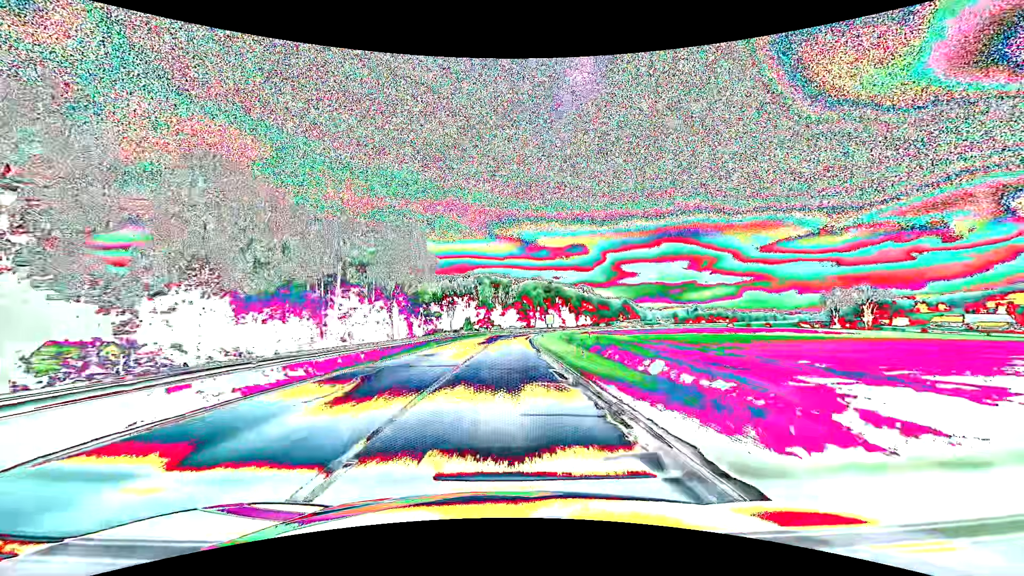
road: secondary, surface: asphalt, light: Day
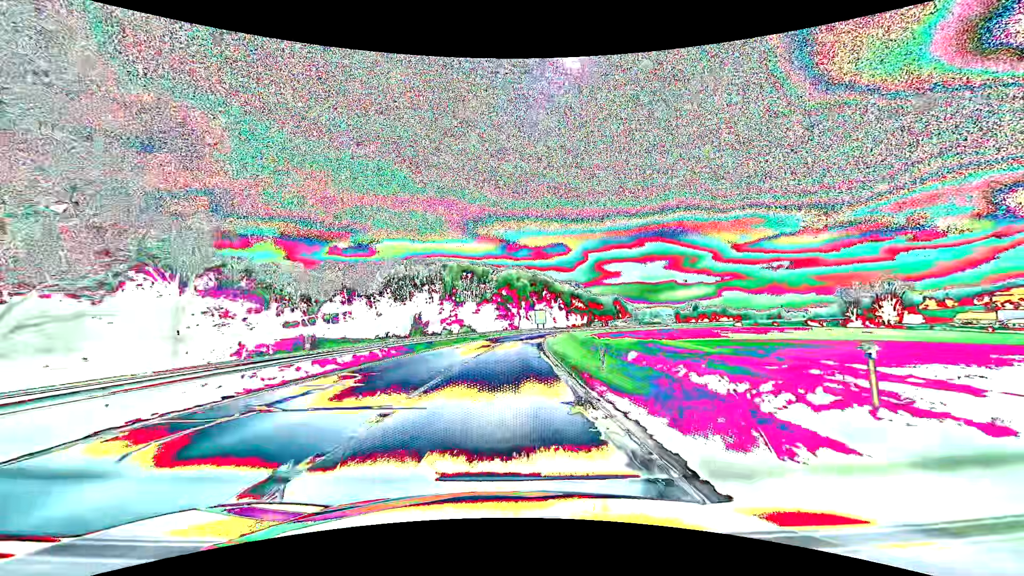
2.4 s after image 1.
(+1.0, +52.2) m; +2°
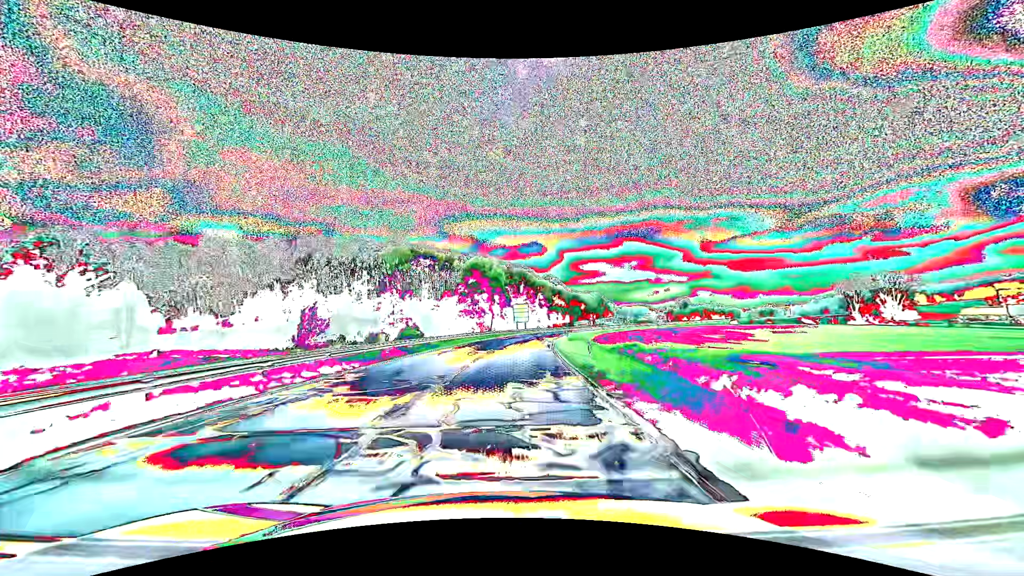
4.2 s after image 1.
(+0.9, +39.1) m; +3°
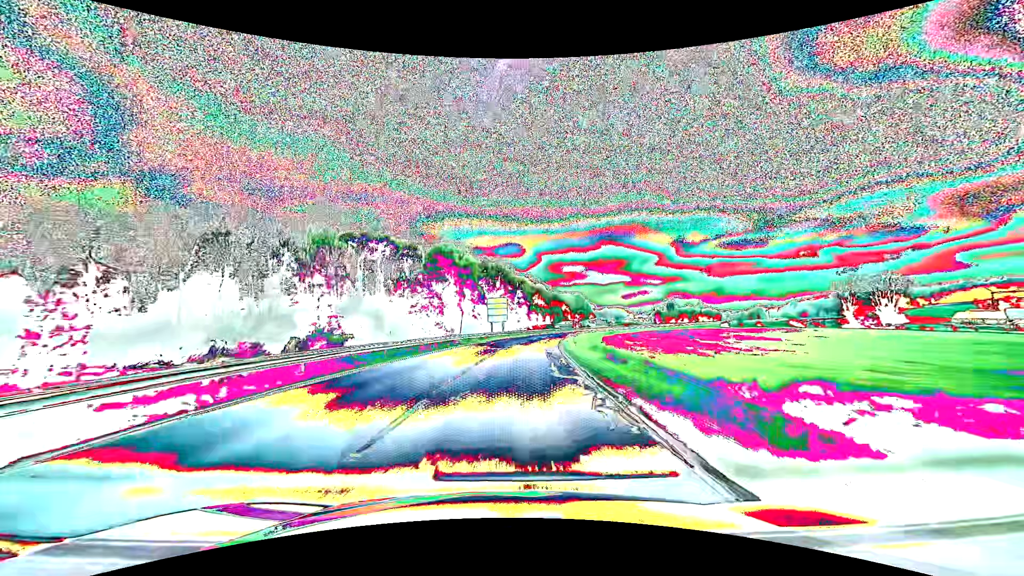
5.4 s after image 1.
(+0.6, +26.0) m; +3°
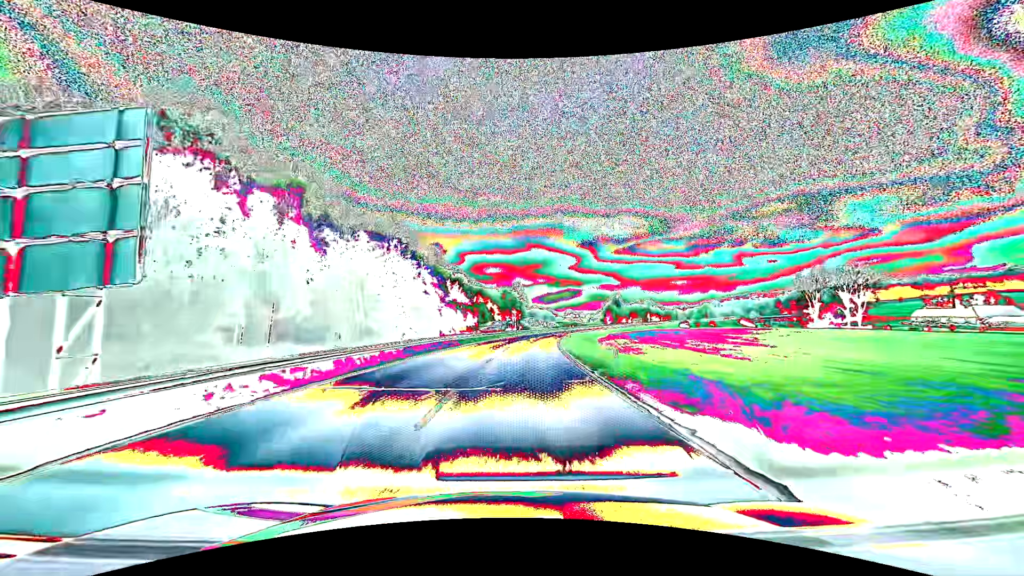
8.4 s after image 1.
(+4.8, +64.9) m; +9°
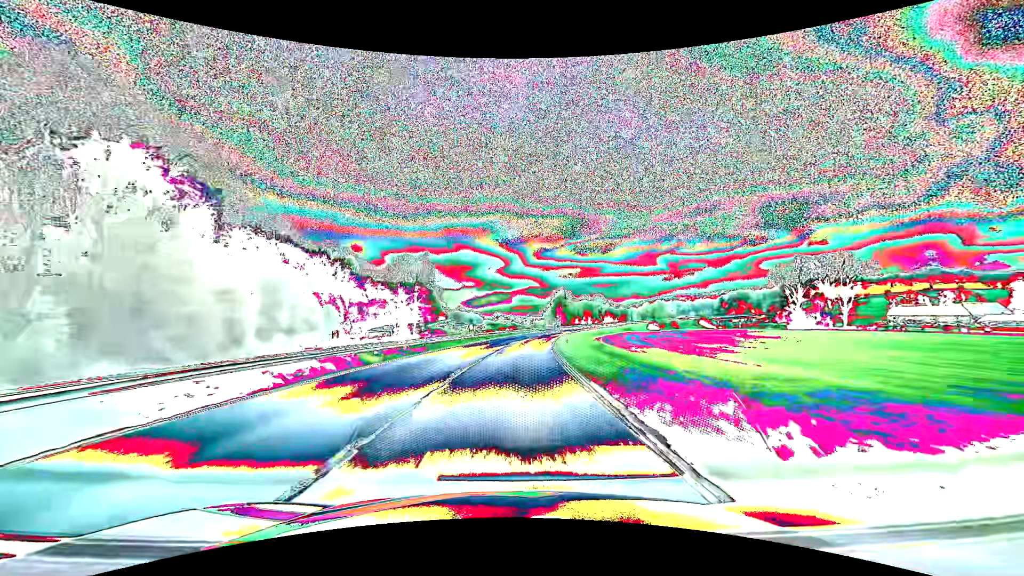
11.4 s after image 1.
(+5.1, +64.8) m; +8°
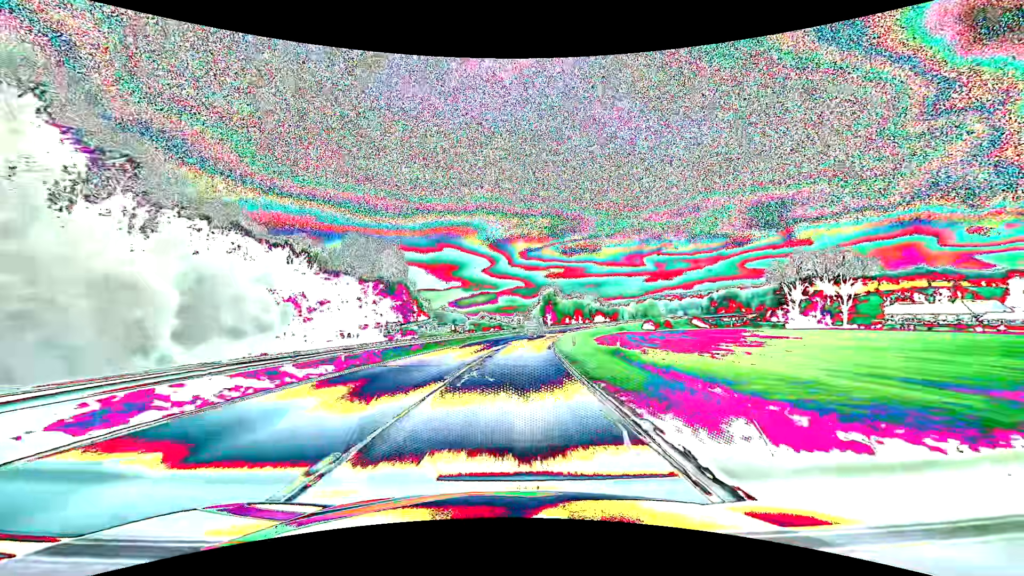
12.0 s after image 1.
(+0.2, +13.0) m; +2°
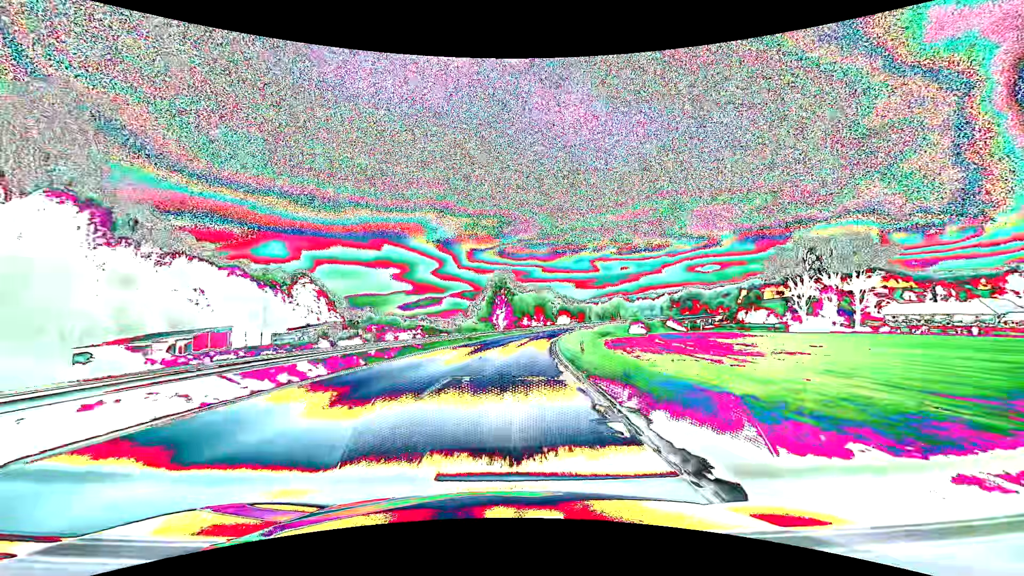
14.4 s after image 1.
(+3.0, +51.9) m; +6°
(0, +10) (0, +20) (+1, +30) (+2, +40) (+3, +50) (+4, +60) (+5, +70) (+7, +80) (+9, +89) (+11, +99) m
